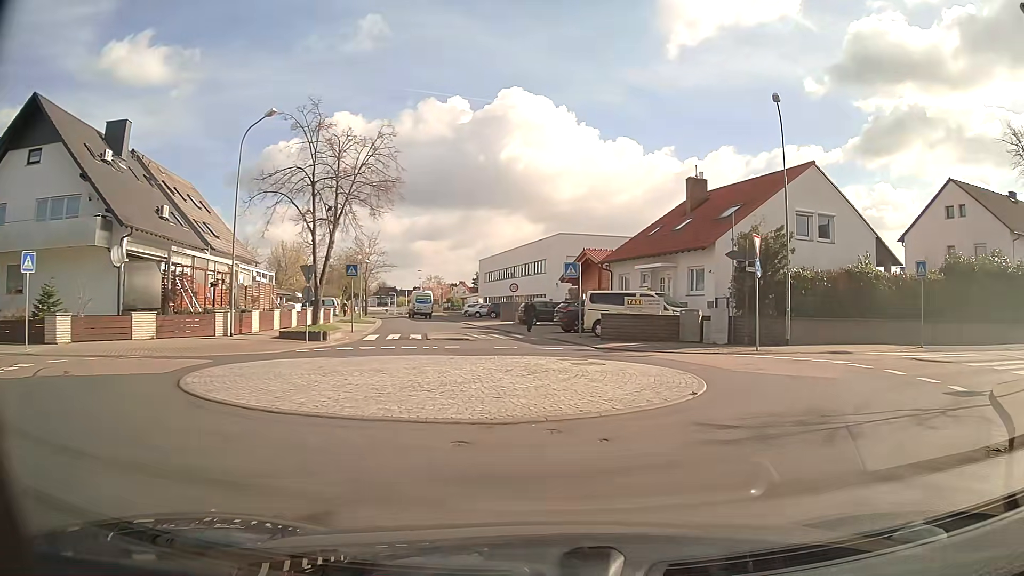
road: residential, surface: asphalt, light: Day
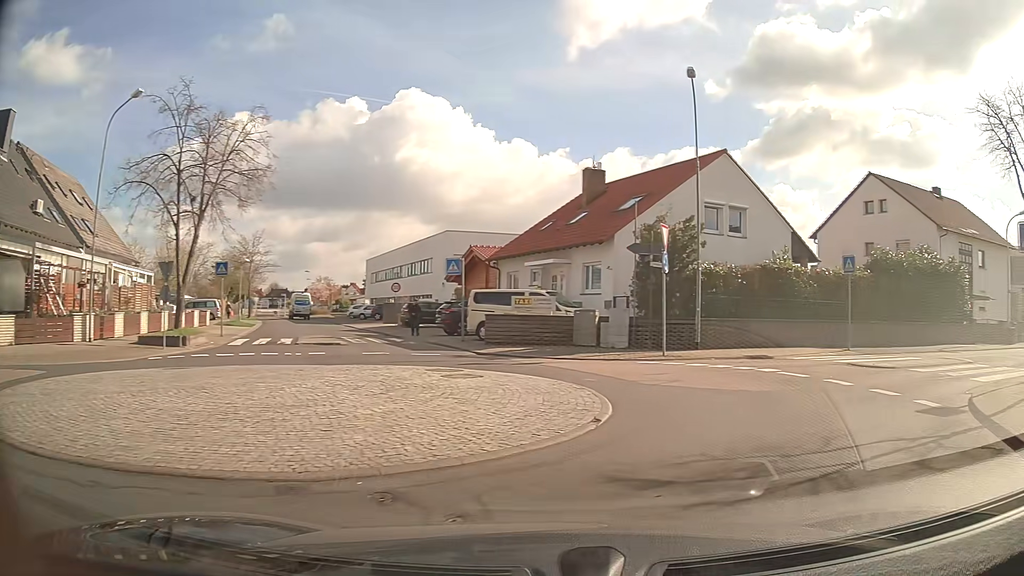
(+0.2, +2.8) m; +8°
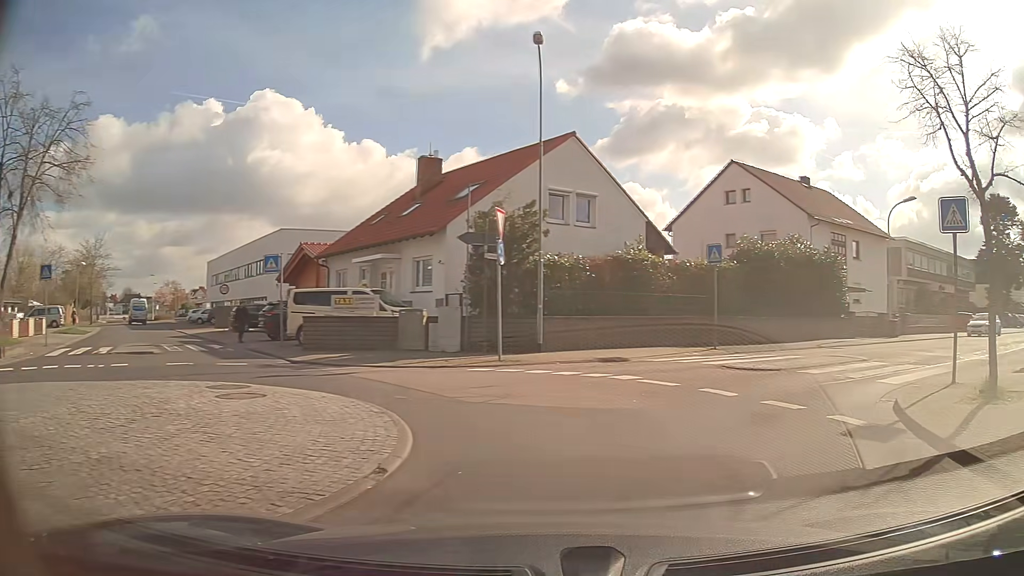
(+0.3, +2.7) m; +12°
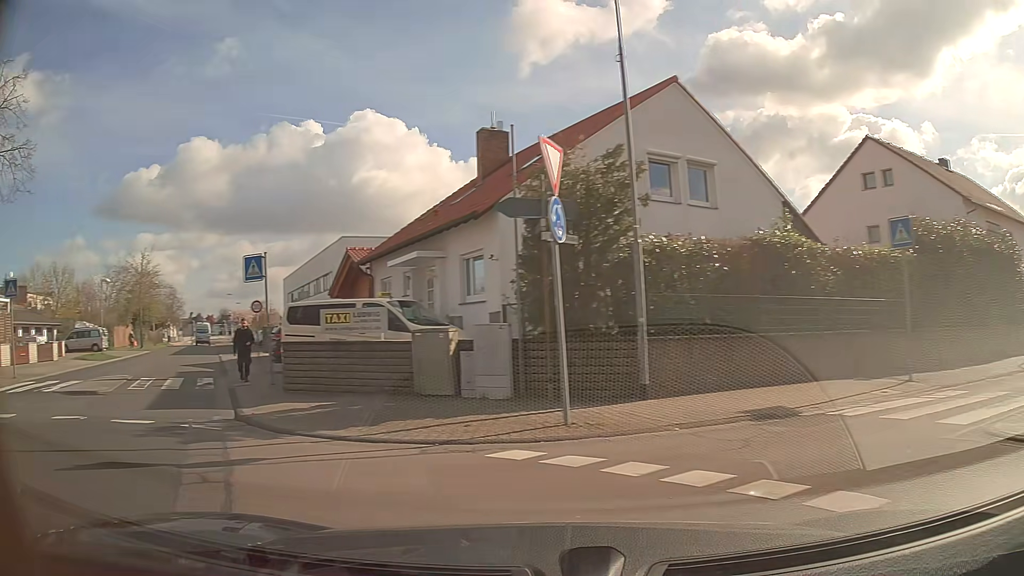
(+0.9, +8.0) m; -7°
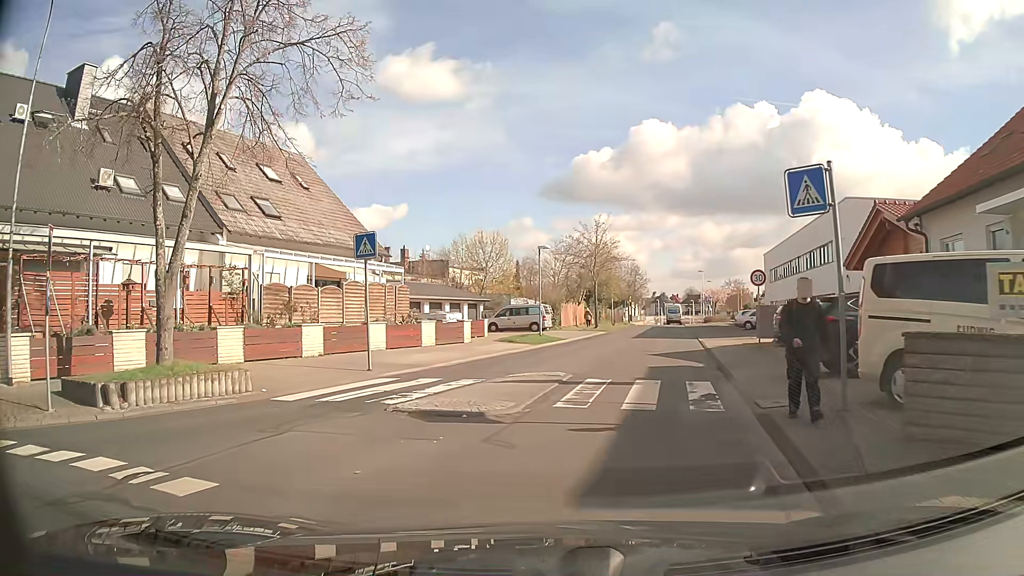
(-3.3, +7.4) m; -42°
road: unclassified
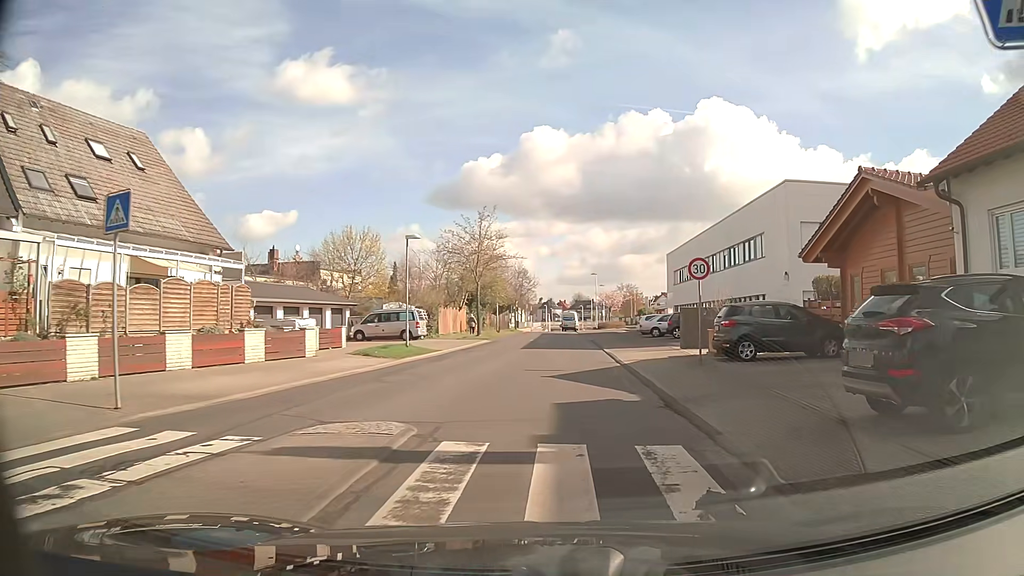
(+0.6, +6.9) m; +9°
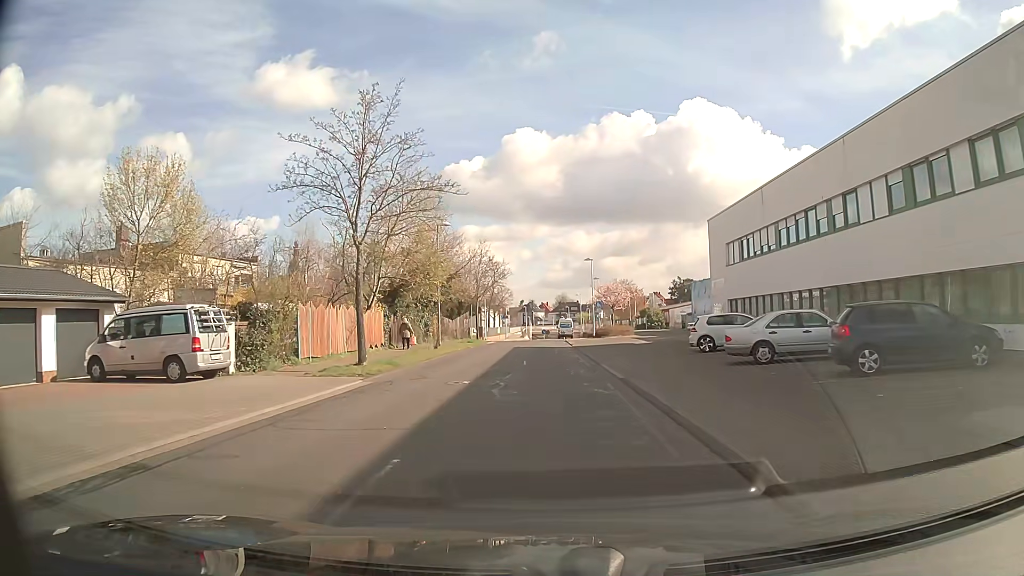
(+1.3, +25.1) m; +3°
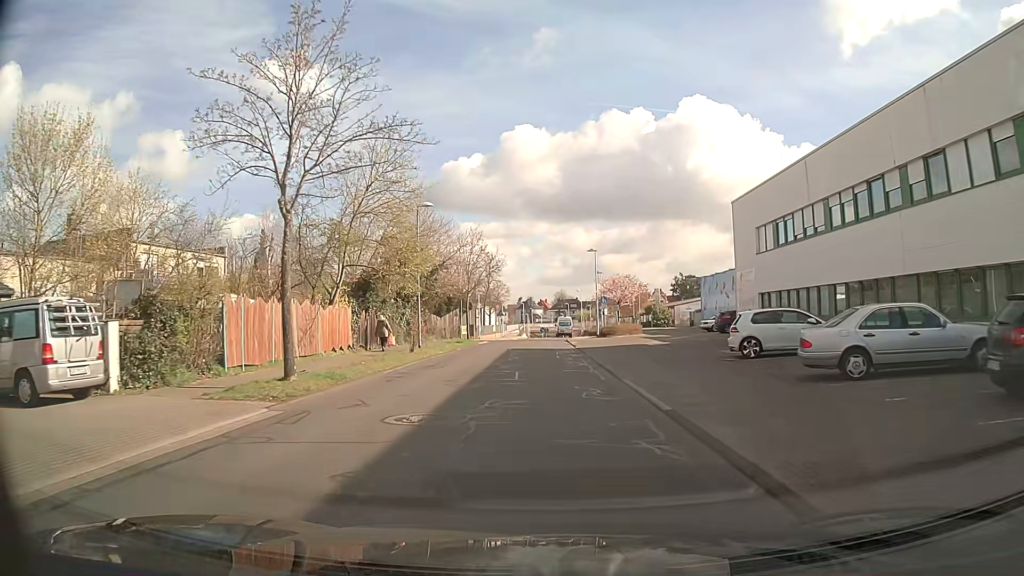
(0.0, +5.9) m; 0°
